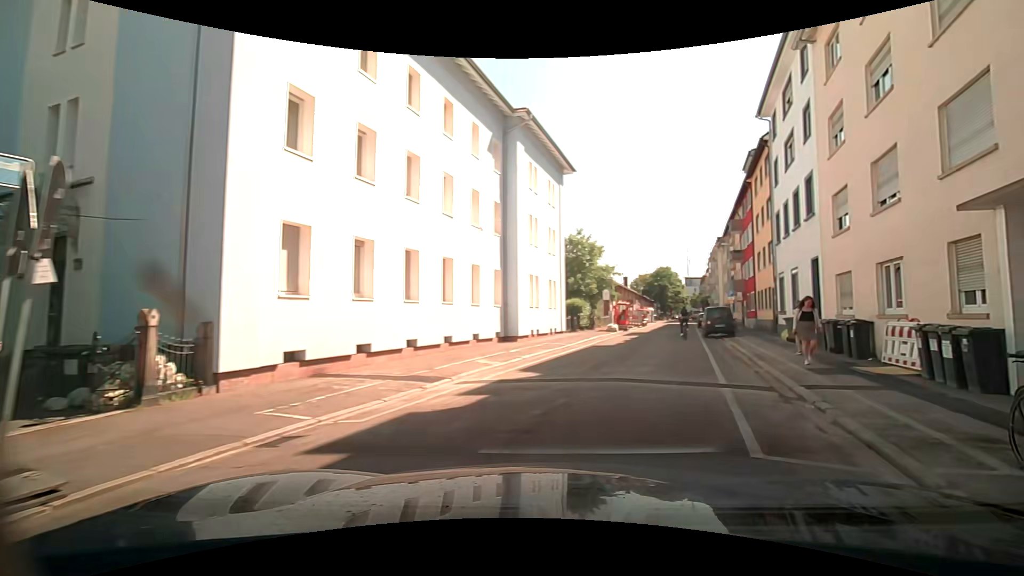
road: residential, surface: asphalt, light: Day
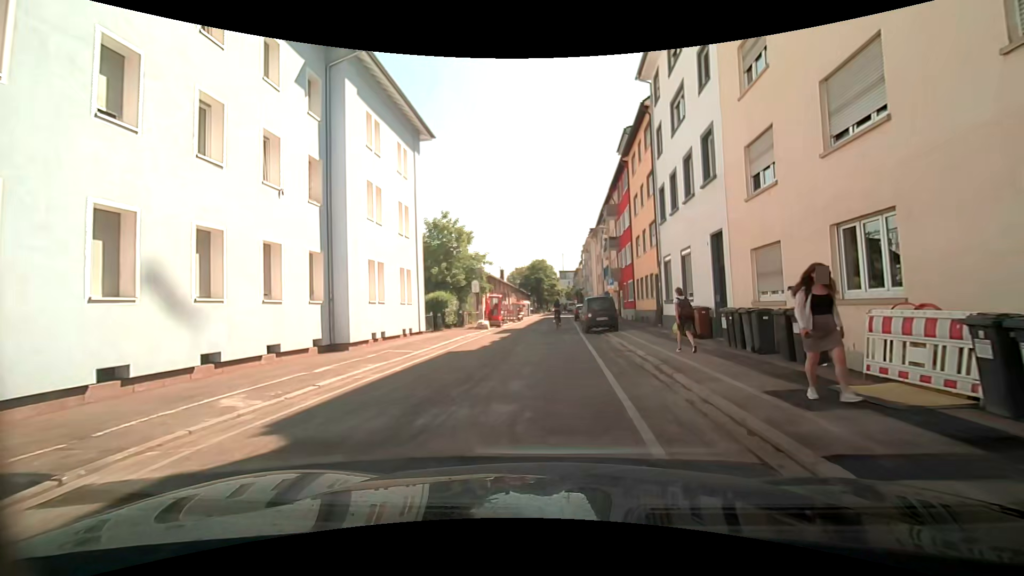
(+0.8, +6.3) m; +11°
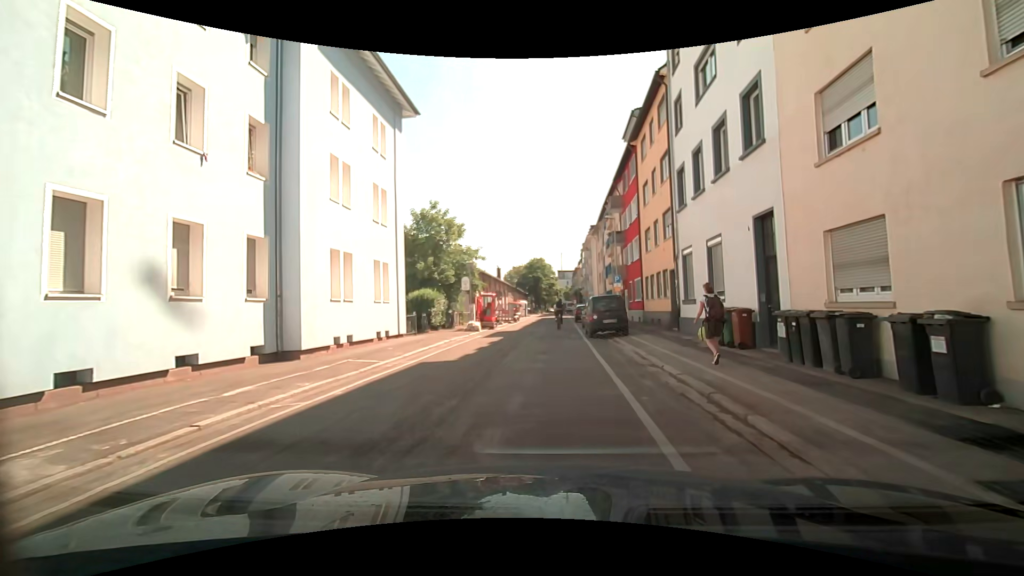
(+0.1, +3.6) m; +1°
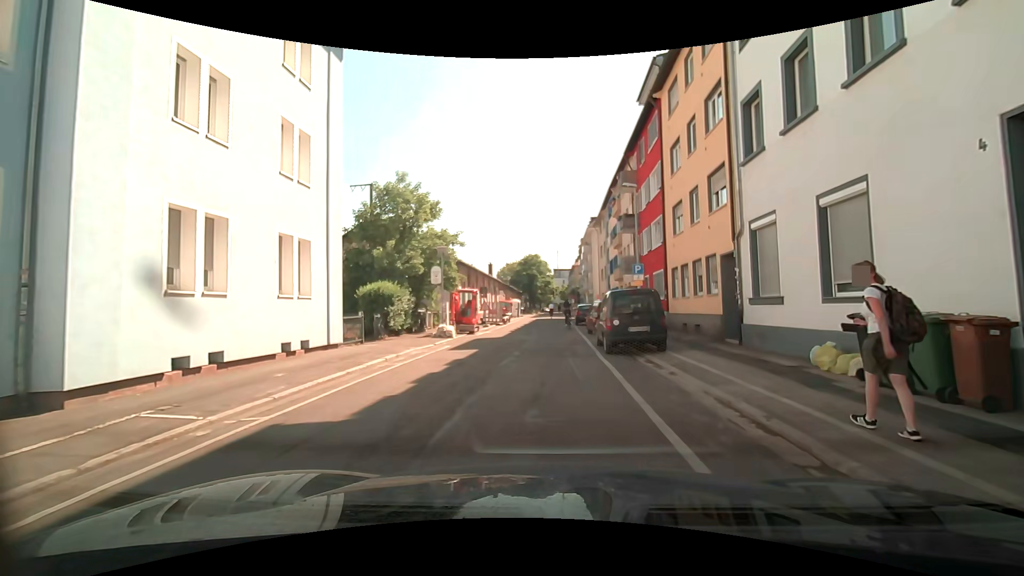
(0.0, +7.3) m; +1°
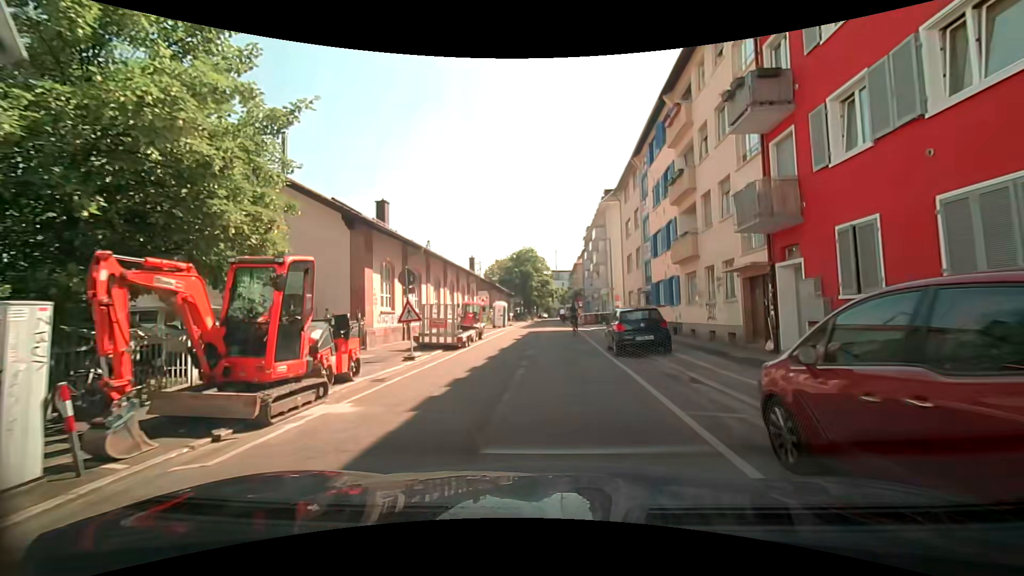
(-0.2, +19.9) m; 0°
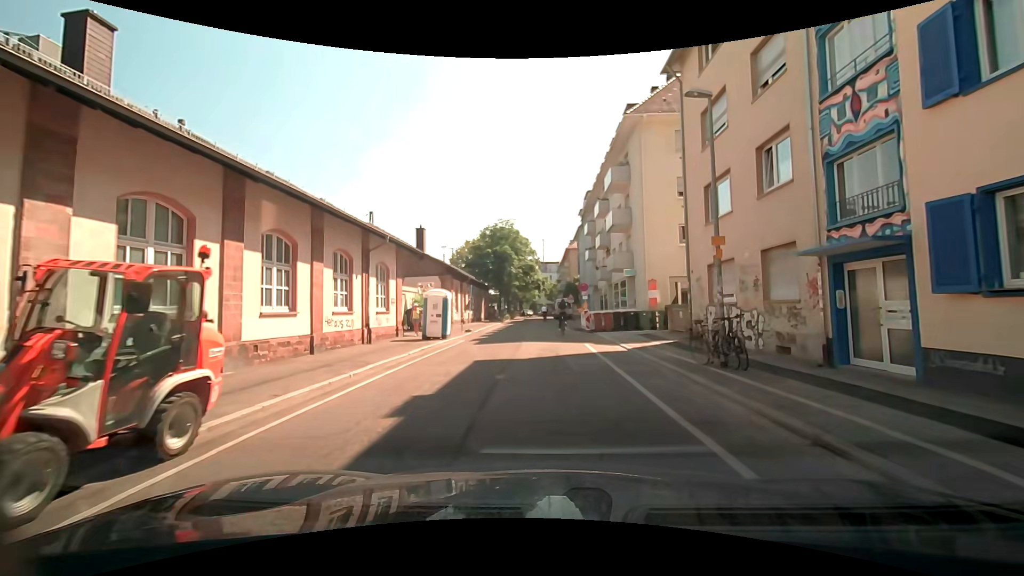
(+0.1, +21.7) m; +1°
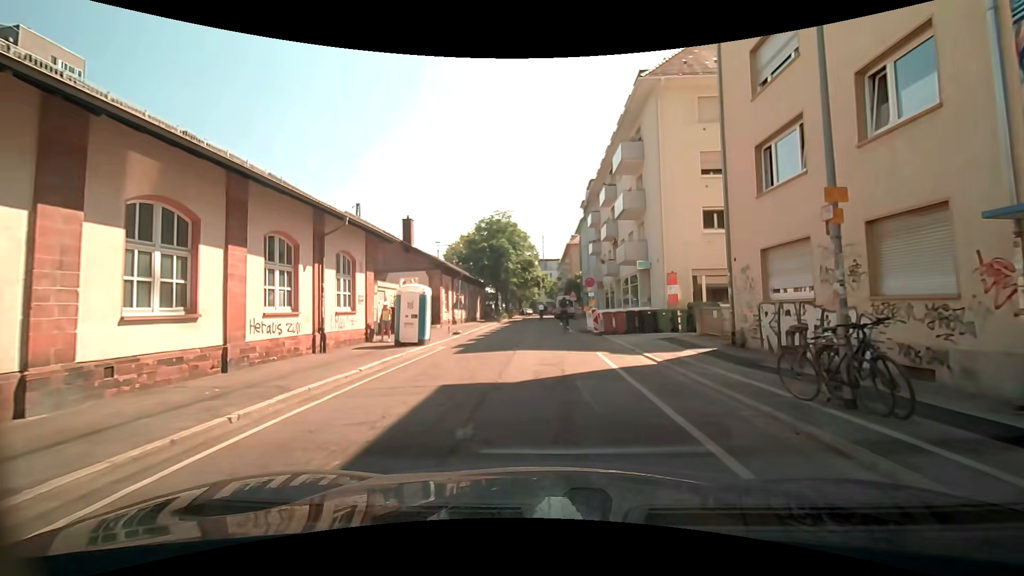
(0.0, +4.3) m; 0°
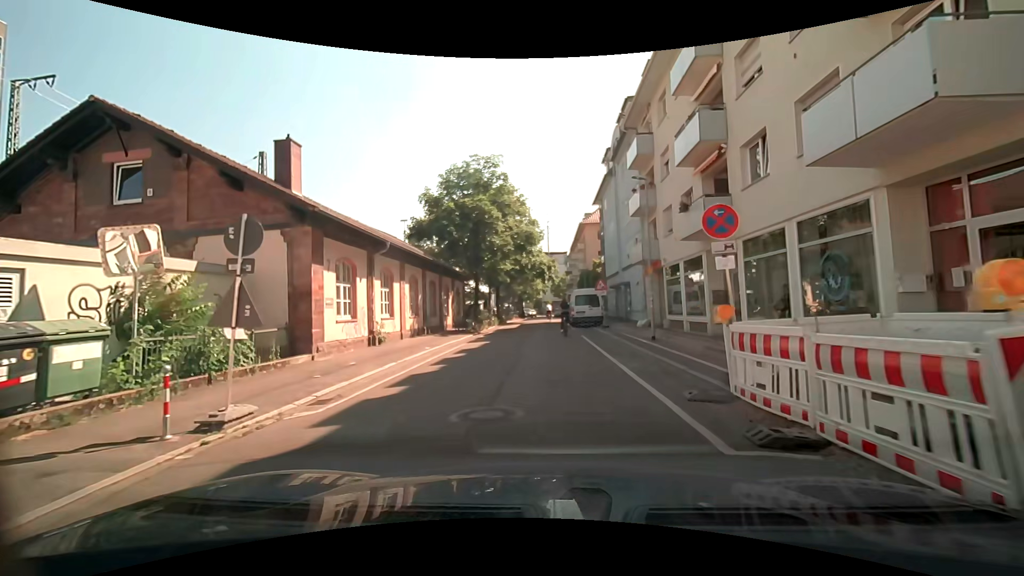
(0.0, +20.5) m; 0°
